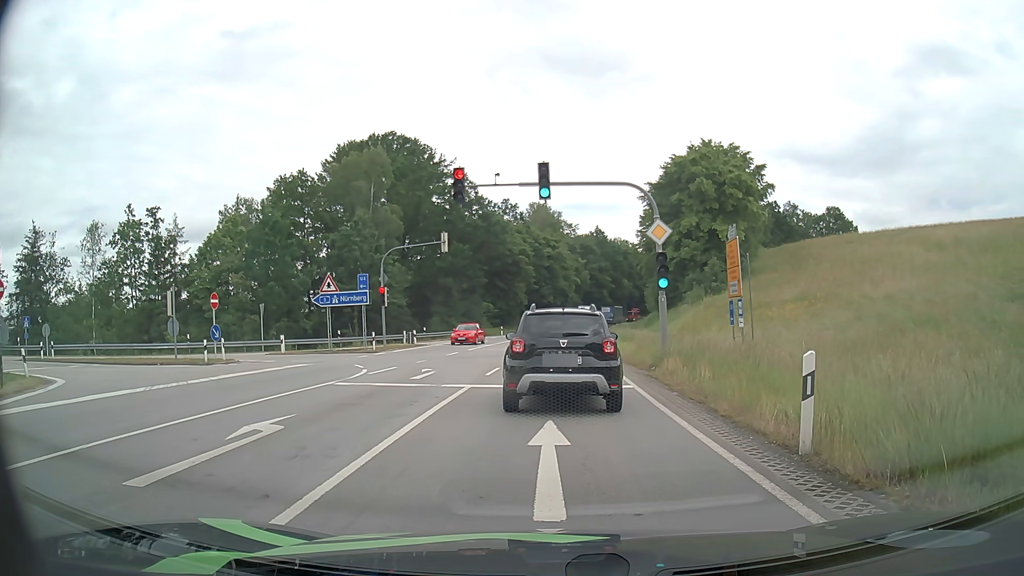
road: primary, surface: asphalt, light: Day
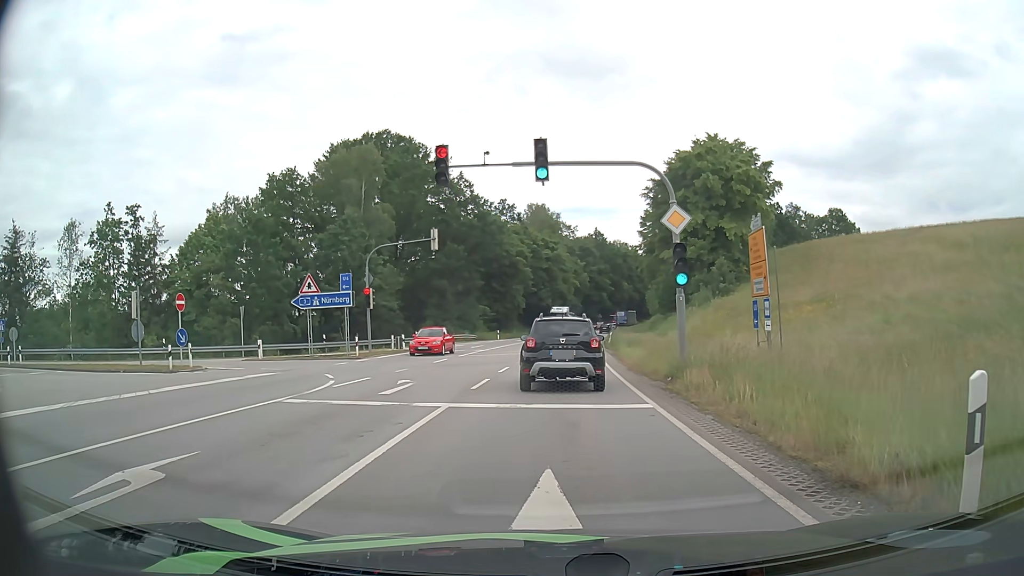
(0.0, +3.3) m; 0°
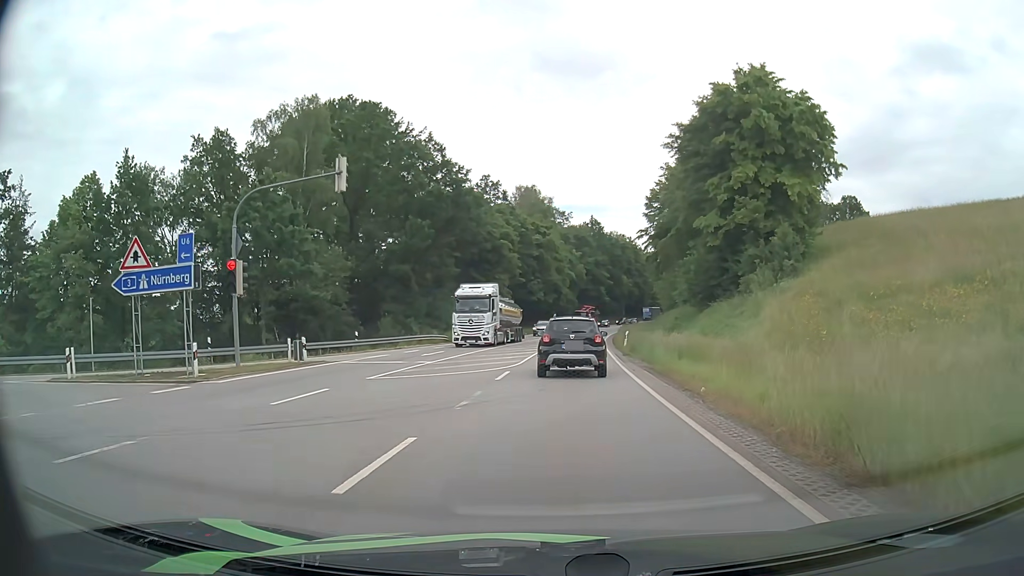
(+0.2, +16.6) m; +1°
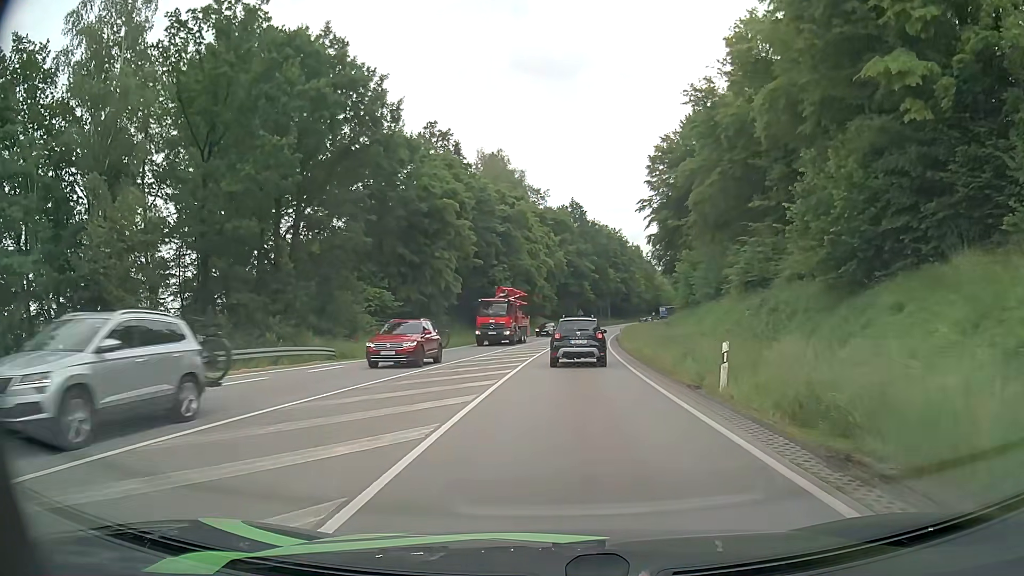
(+0.5, +26.1) m; +2°
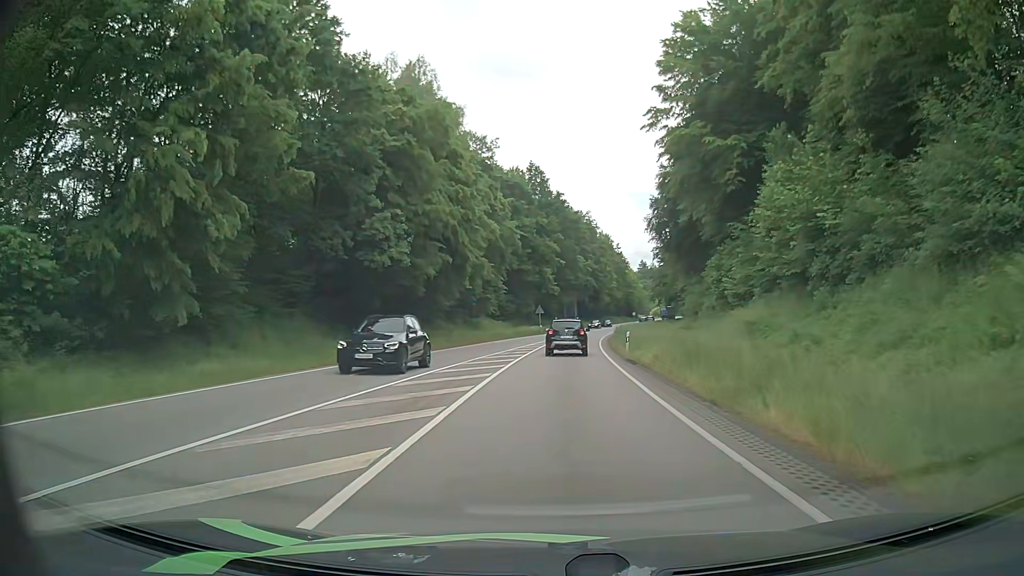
(+1.0, +33.1) m; +3°
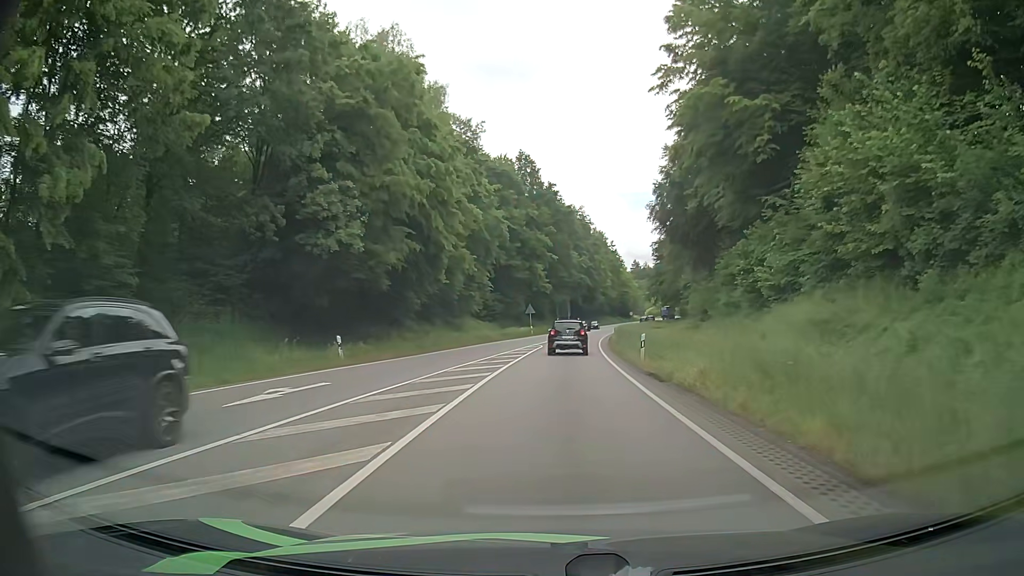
(+0.2, +7.4) m; +1°
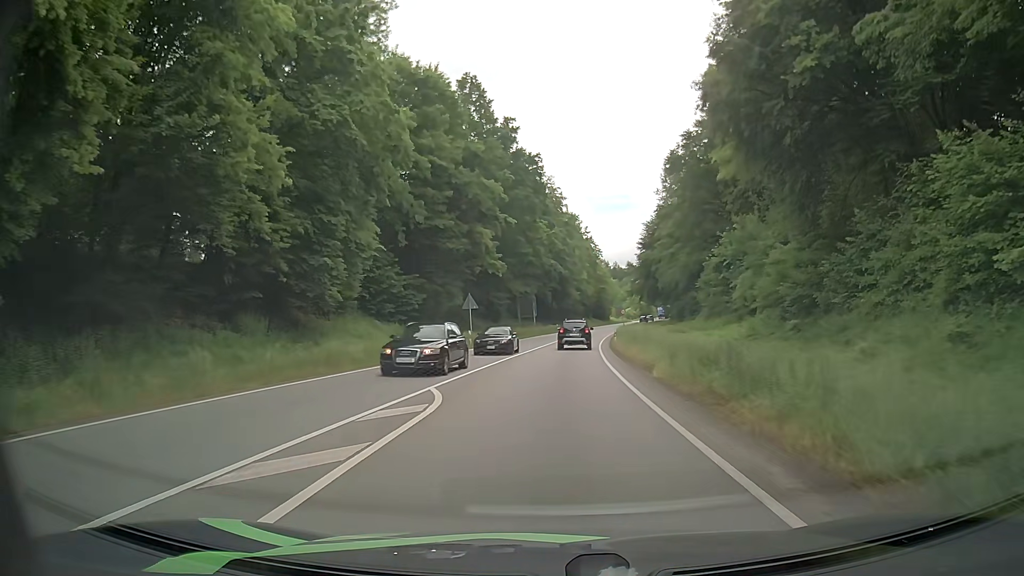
(+0.9, +31.6) m; +2°
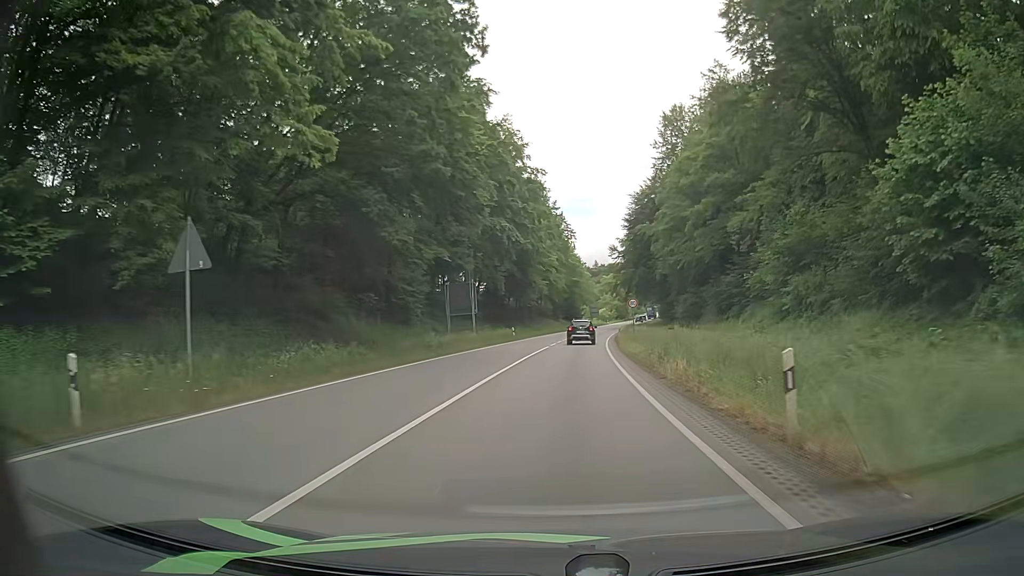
(+1.2, +34.7) m; +4°
(0, +10) (0, +20) (+1, +30) (+1, +40) (+2, +50) (+3, +60) (+4, +70) (+5, +80) (+6, +90) (+8, +100) m
